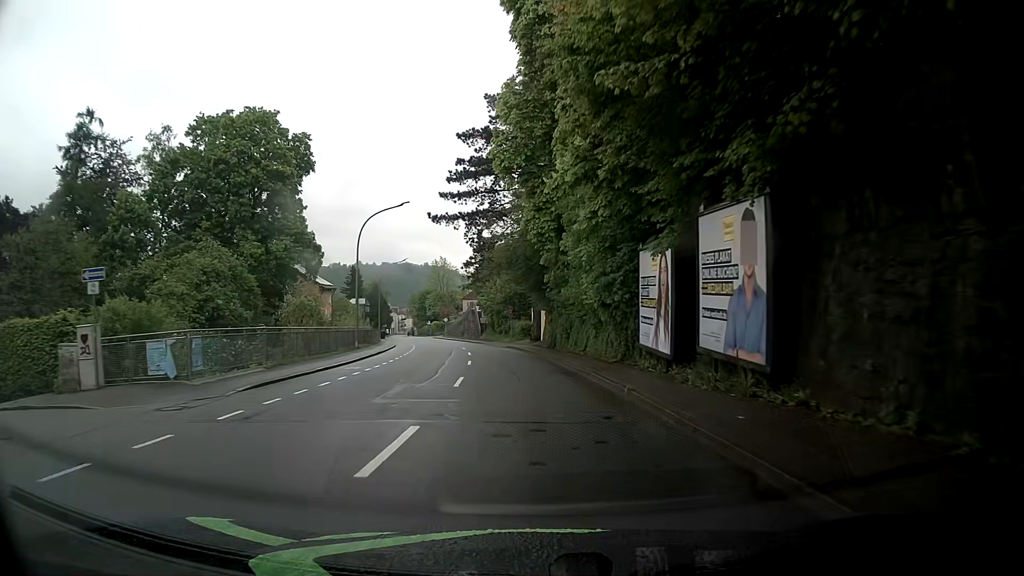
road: tertiary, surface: asphalt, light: Day
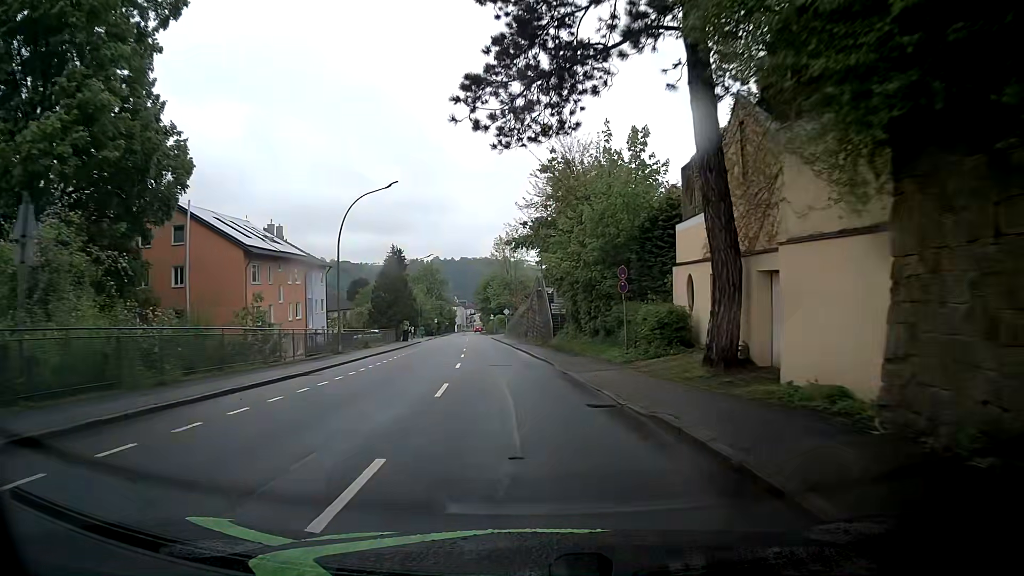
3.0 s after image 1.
(-1.1, +38.2) m; -6°
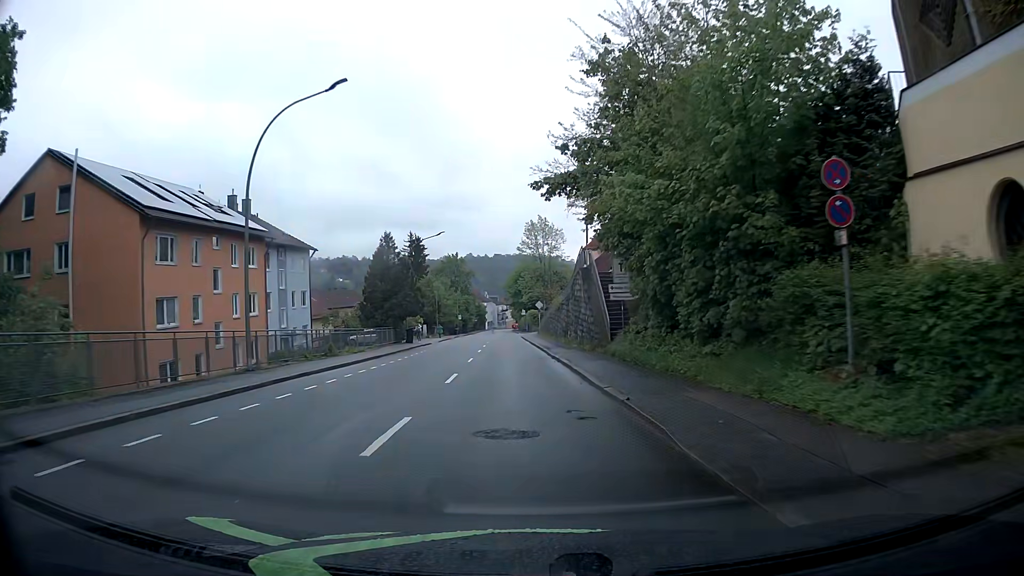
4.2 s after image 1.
(-0.2, +15.3) m; -2°
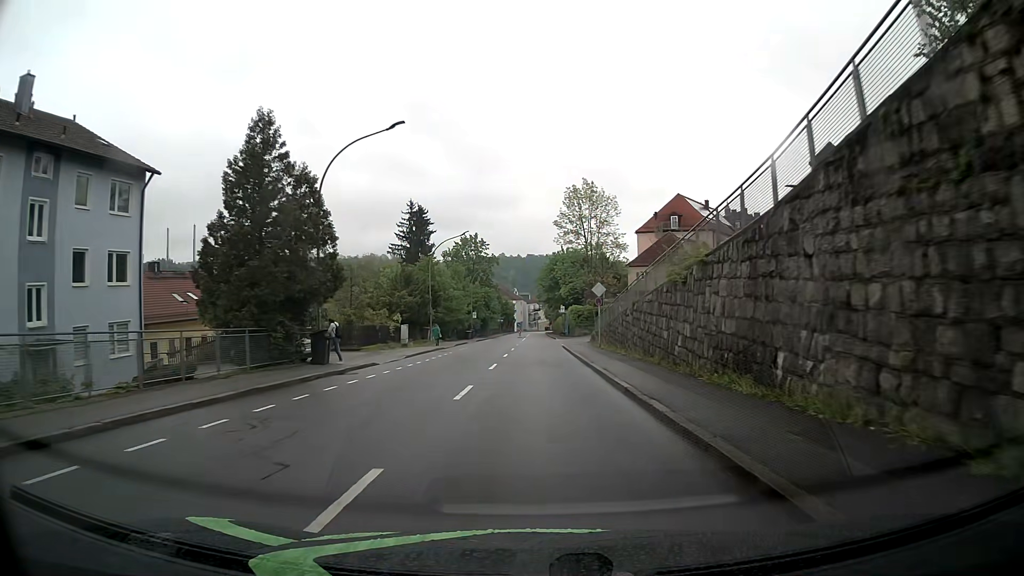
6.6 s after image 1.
(-1.0, +30.6) m; -3°
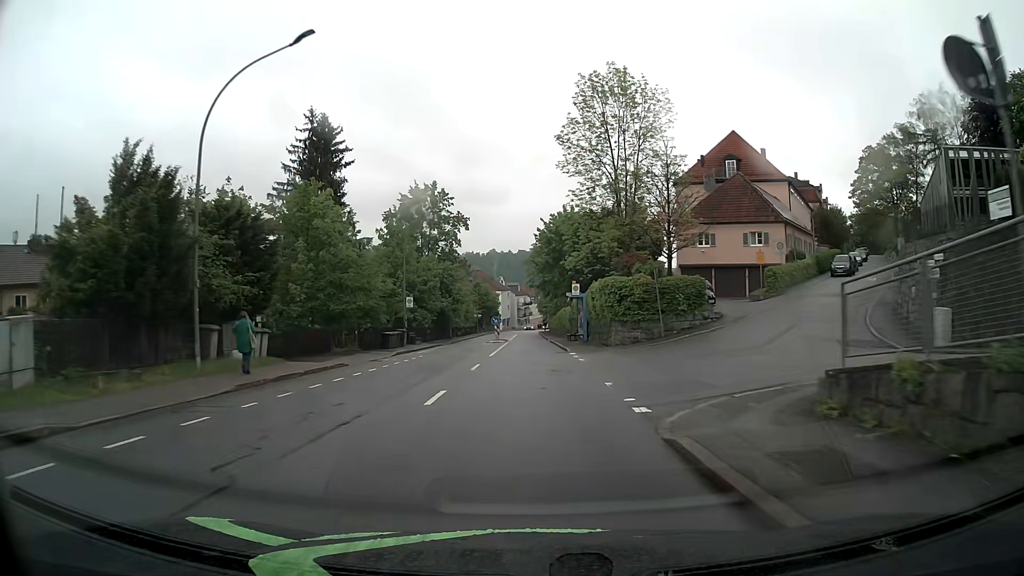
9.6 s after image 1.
(+0.3, +38.3) m; +1°
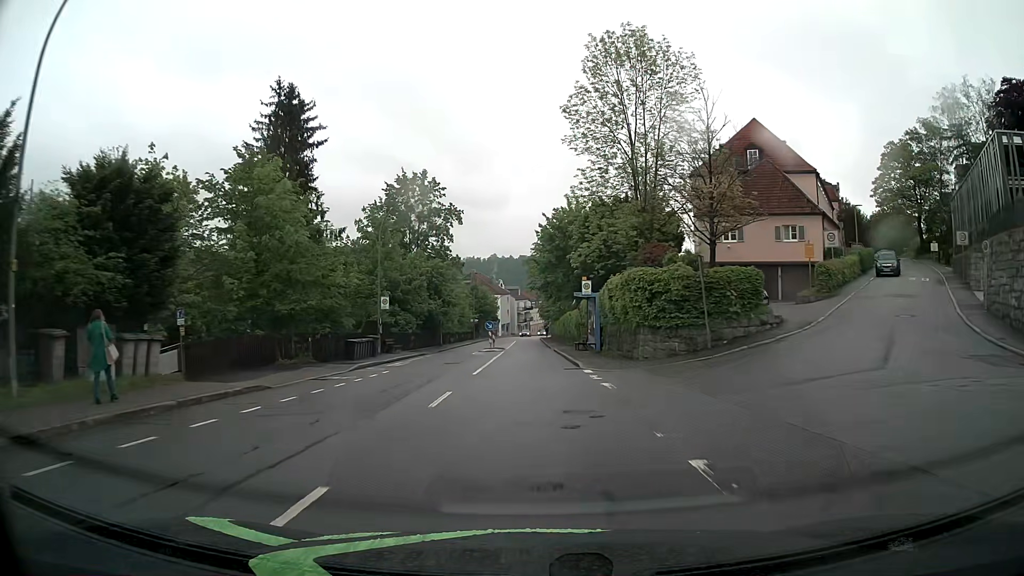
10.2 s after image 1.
(0.0, +7.7) m; 0°
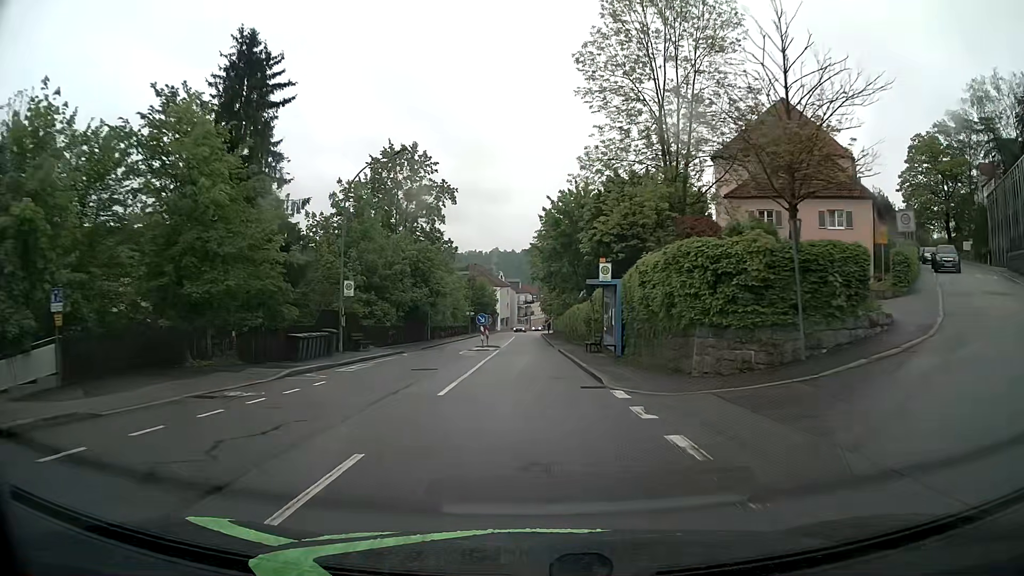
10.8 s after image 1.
(0.0, +7.6) m; 0°
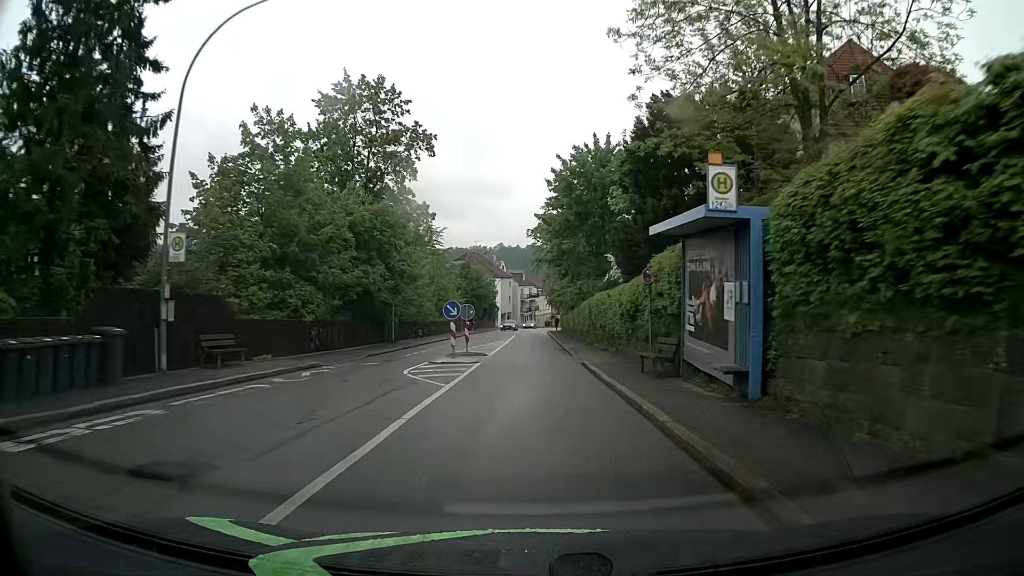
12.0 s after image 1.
(-0.1, +15.3) m; -1°
